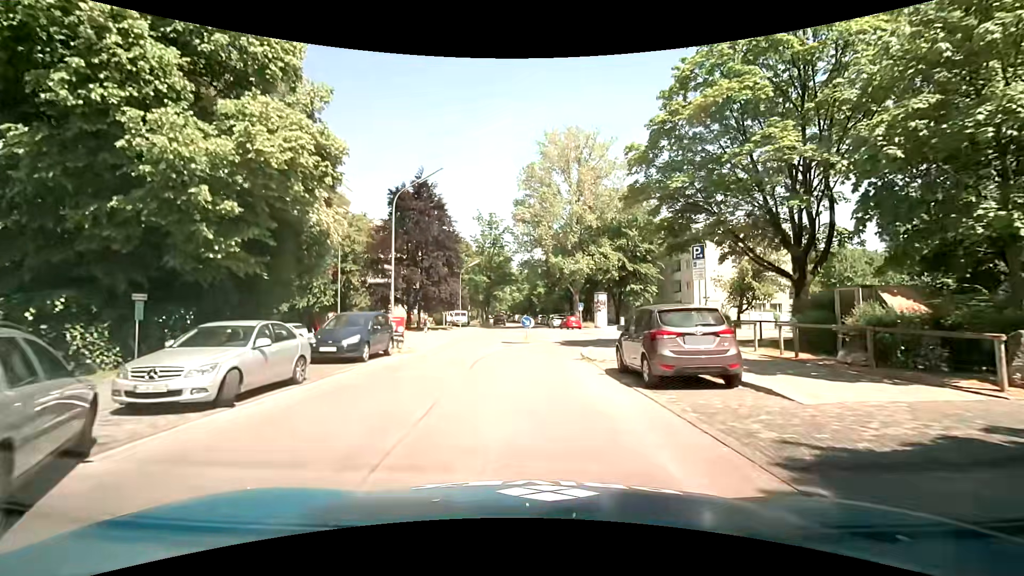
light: Day
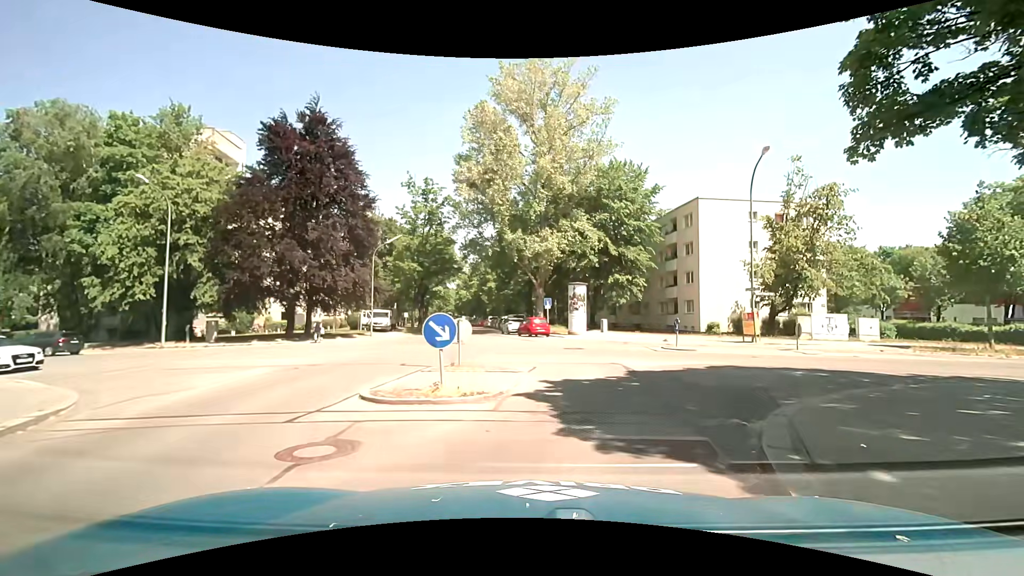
(+0.2, +18.2) m; +6°
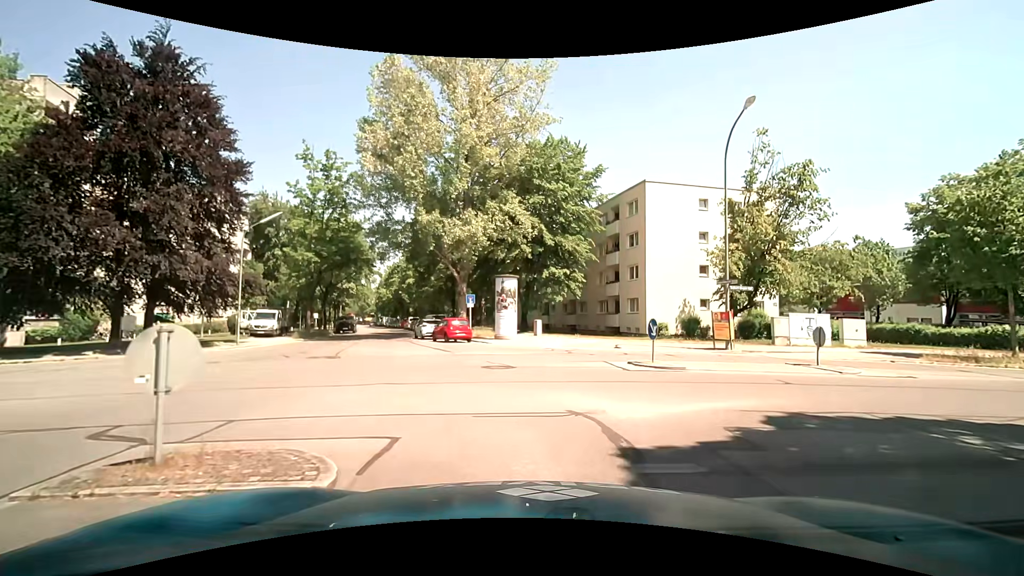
(+0.5, +7.5) m; +7°
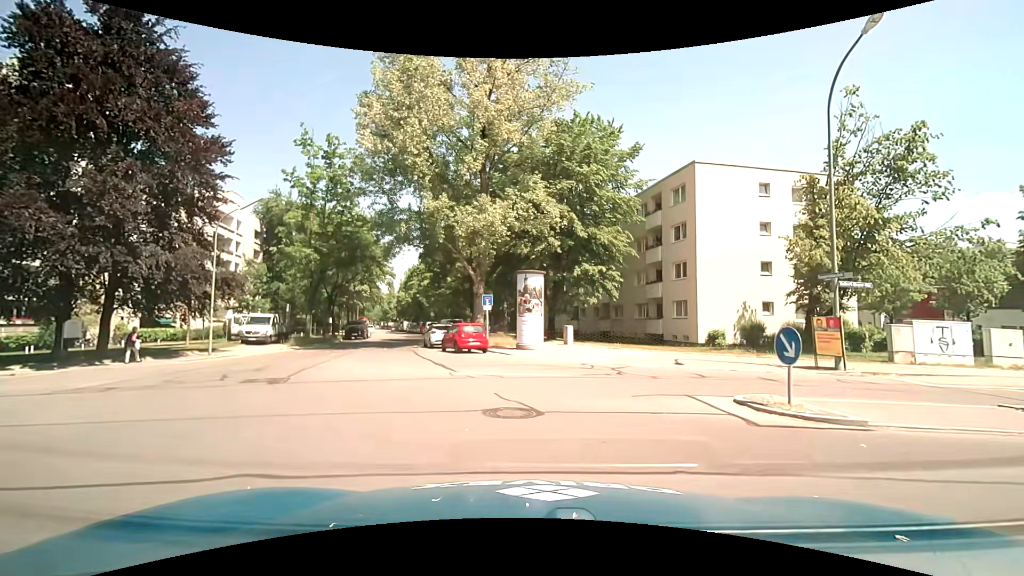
(-0.1, +5.8) m; -2°
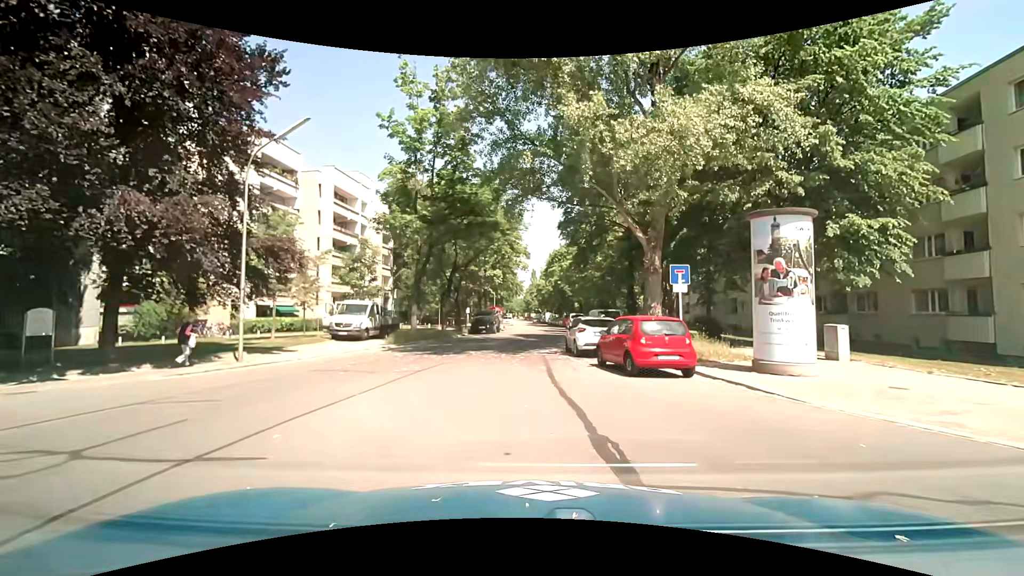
(-2.0, +12.3) m; -17°
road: residential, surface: asphalt
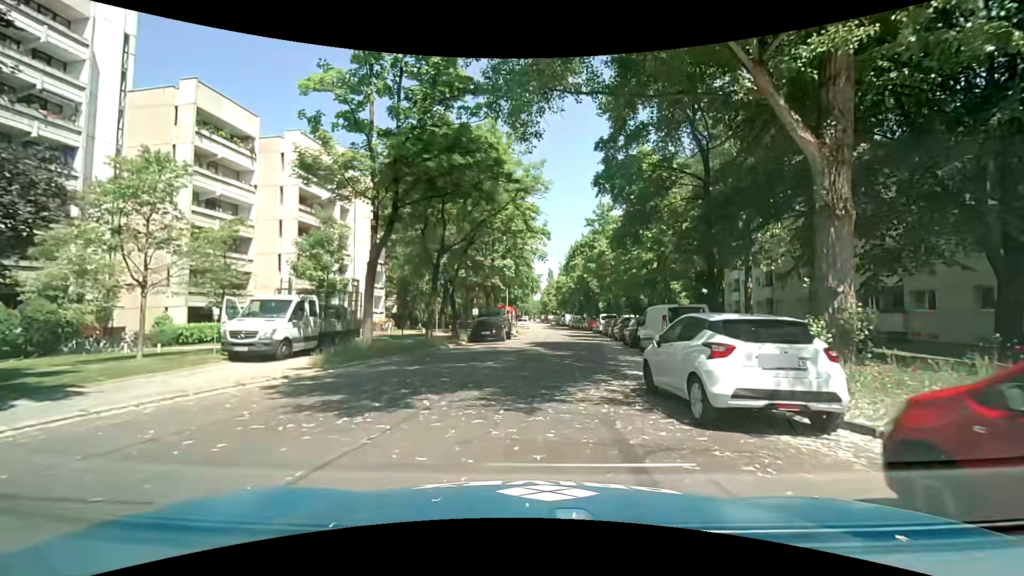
(-0.2, +11.5) m; -2°
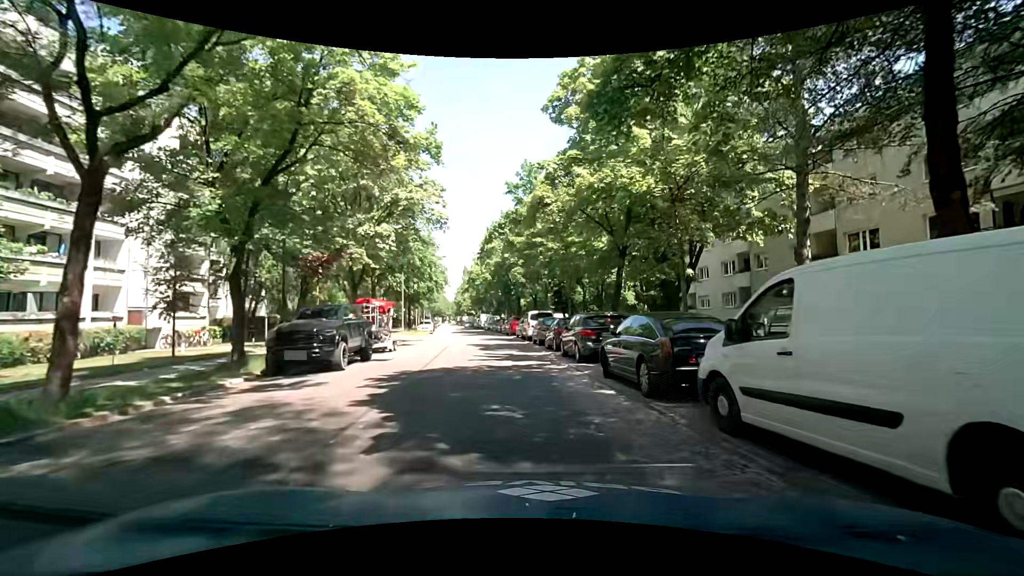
(+1.2, +16.1) m; +11°
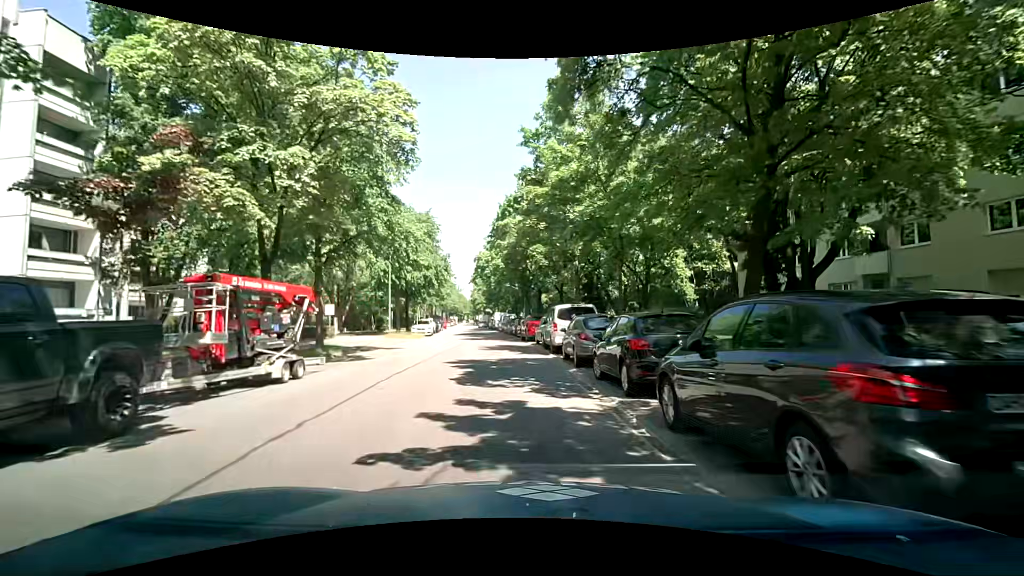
(-0.4, +12.3) m; -4°
(0, +10) (-1, +20) (-2, +30) (-2, +40) (-4, +50) (-5, +60) (-6, +70) (-8, +80) (-10, +89) (-11, +99) m
